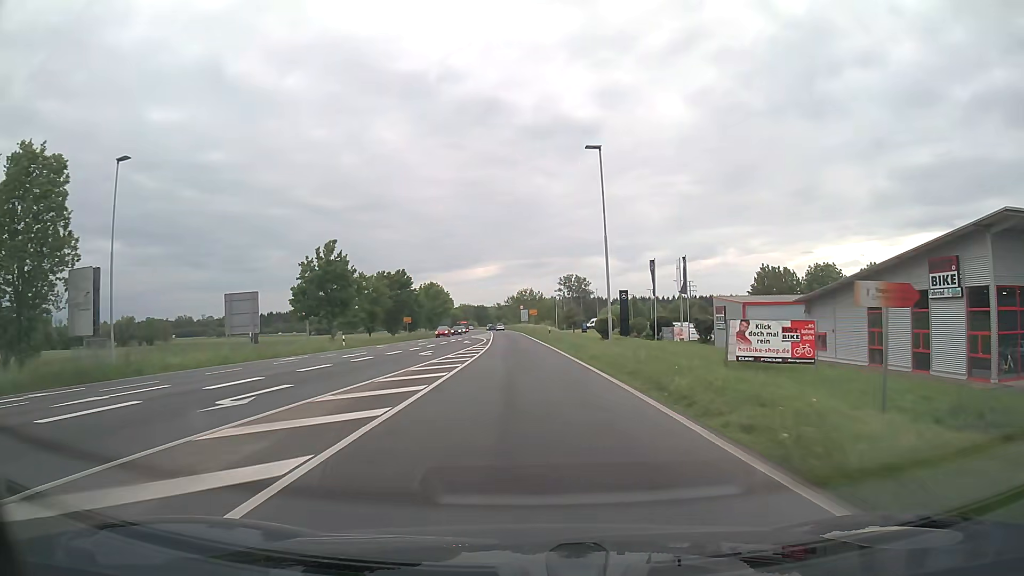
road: trunk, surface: asphalt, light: Day
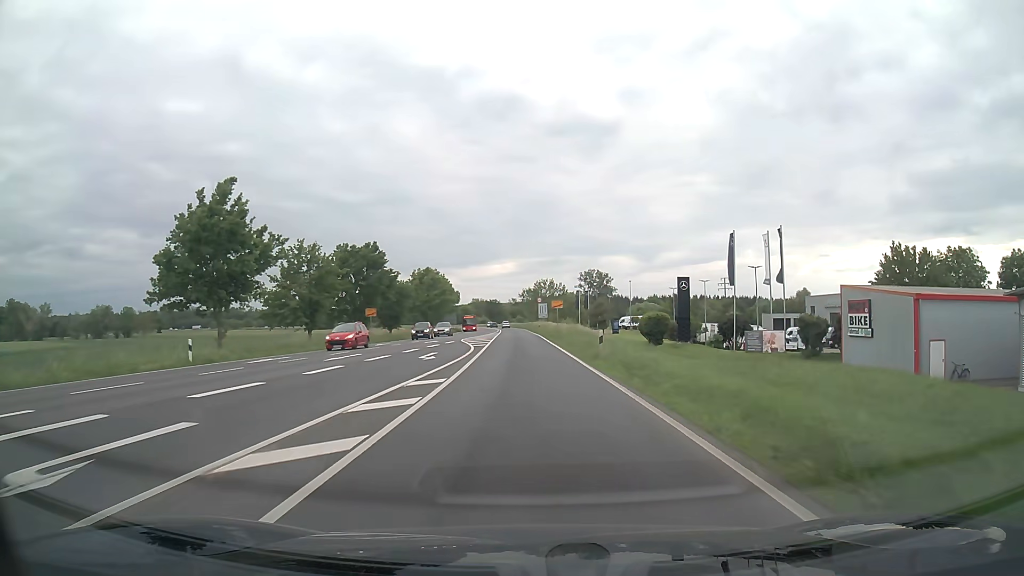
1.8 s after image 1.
(-0.4, +27.0) m; -1°
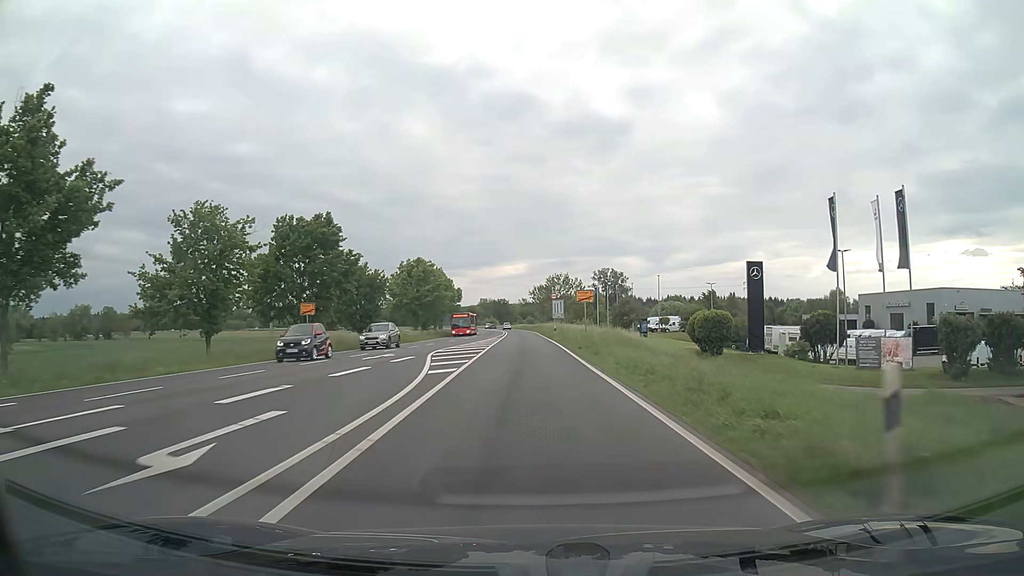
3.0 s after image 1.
(-0.1, +18.8) m; -1°
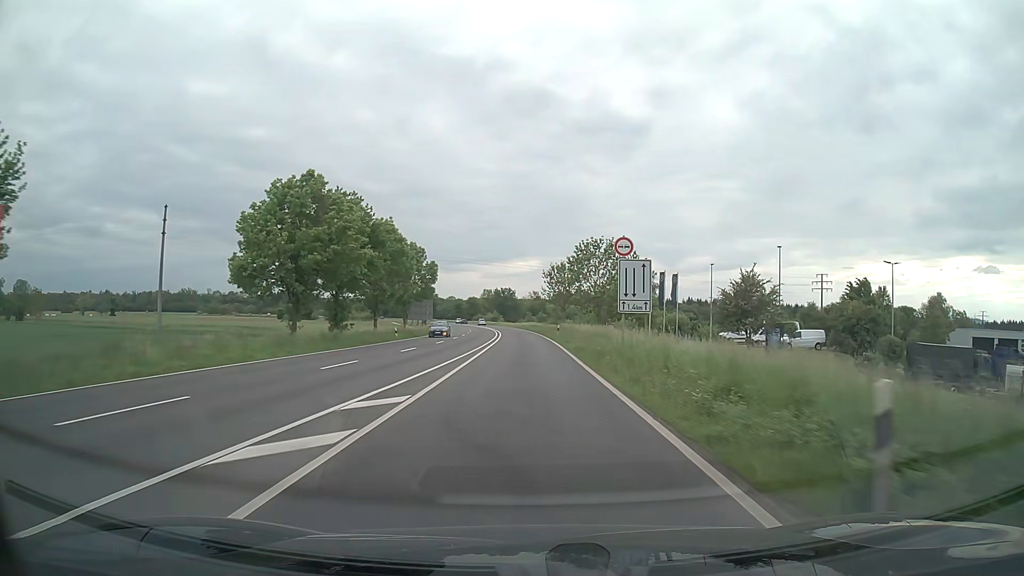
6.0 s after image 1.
(-0.4, +51.1) m; -1°
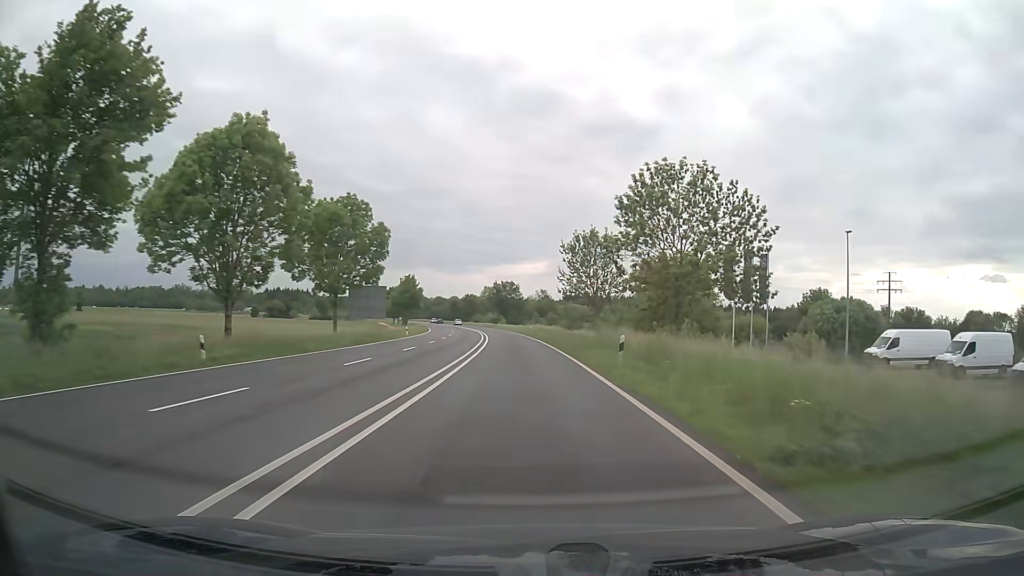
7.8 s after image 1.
(-0.1, +34.6) m; 0°
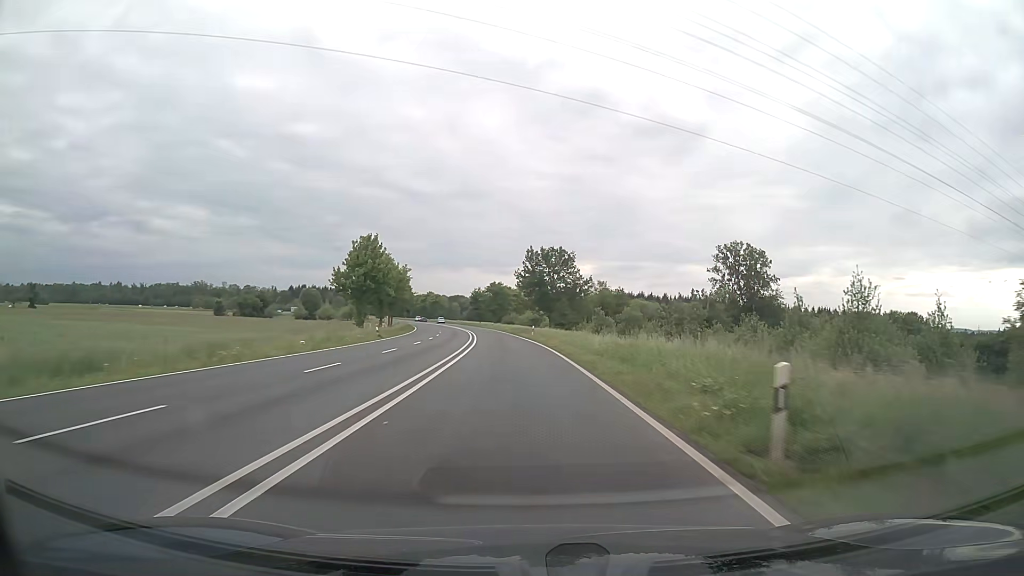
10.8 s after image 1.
(-1.8, +64.0) m; -4°
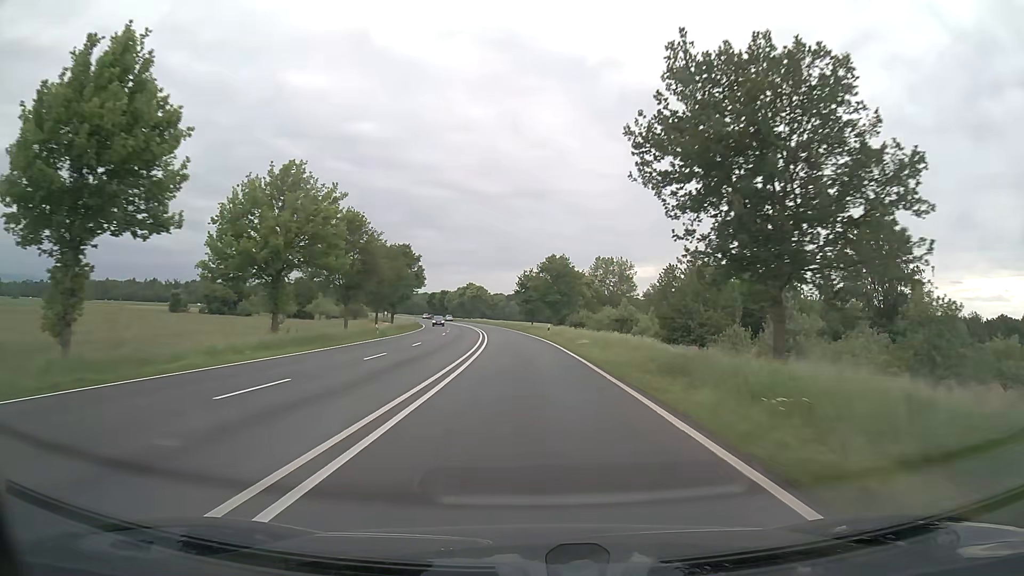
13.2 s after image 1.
(-2.5, +55.8) m; -5°
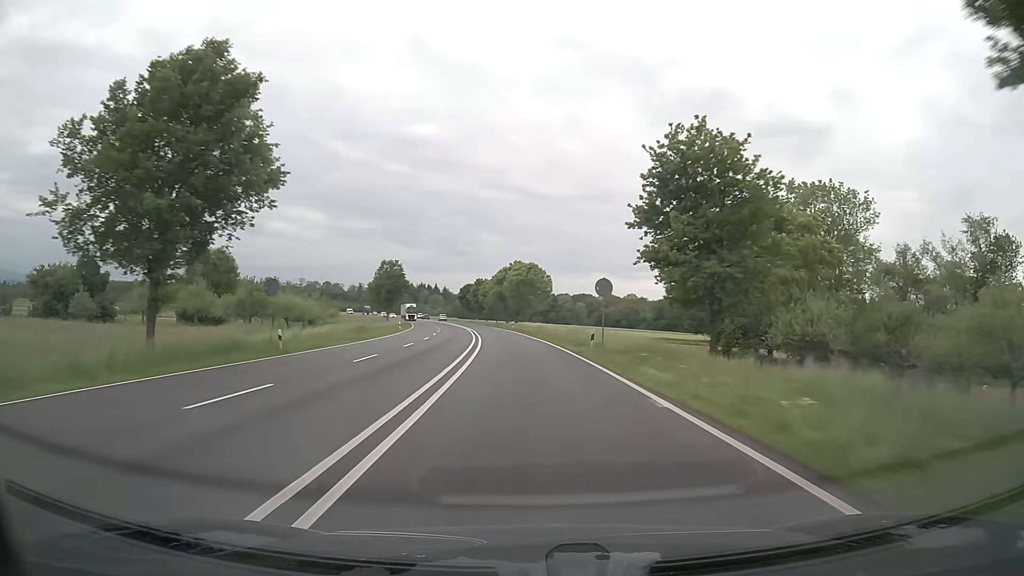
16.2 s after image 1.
(-3.7, +74.3) m; -5°
(0, +10) (0, +20) (-1, +30) (-1, +40) (-2, +50) (-3, +60) (-4, +70) (-5, +80) (-7, +90) (-8, +100) m
